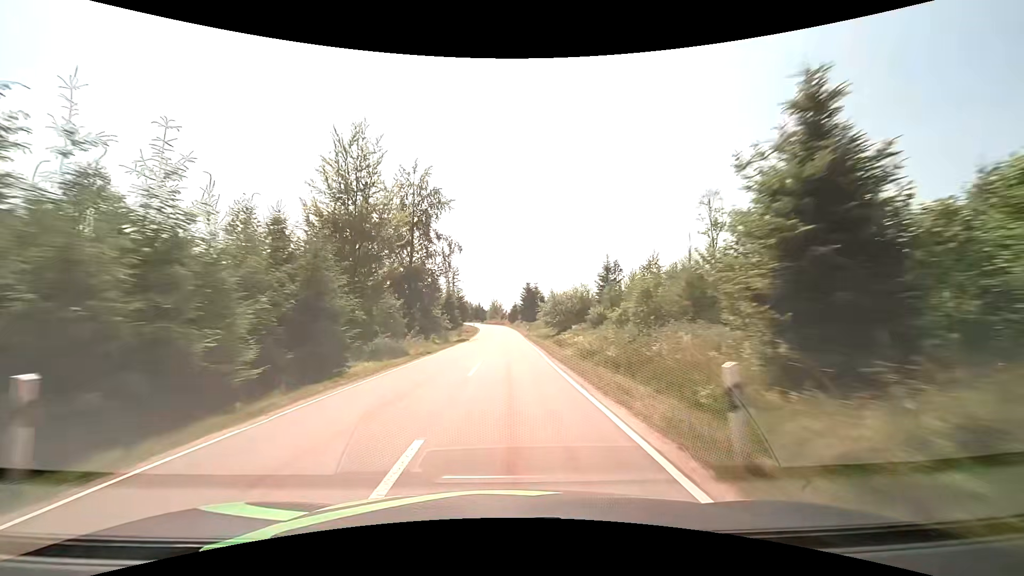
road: tertiary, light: Day
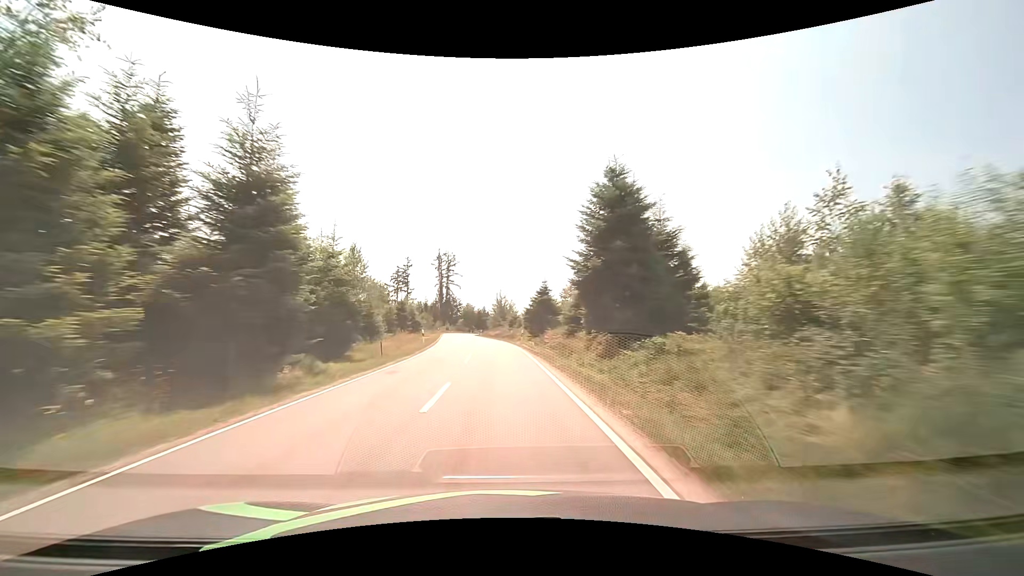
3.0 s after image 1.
(+0.1, +70.1) m; -1°
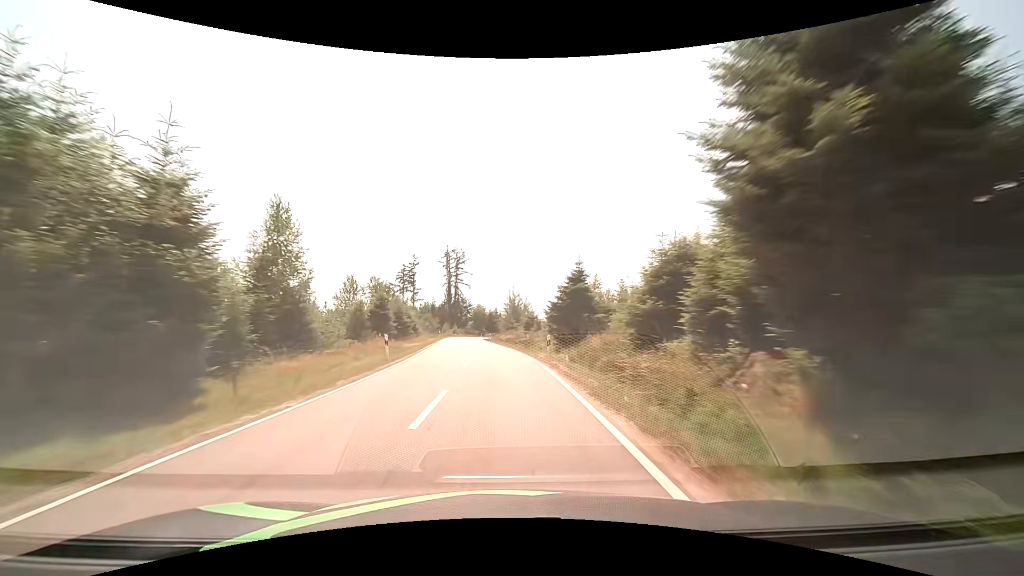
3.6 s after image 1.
(-0.2, +13.9) m; -2°
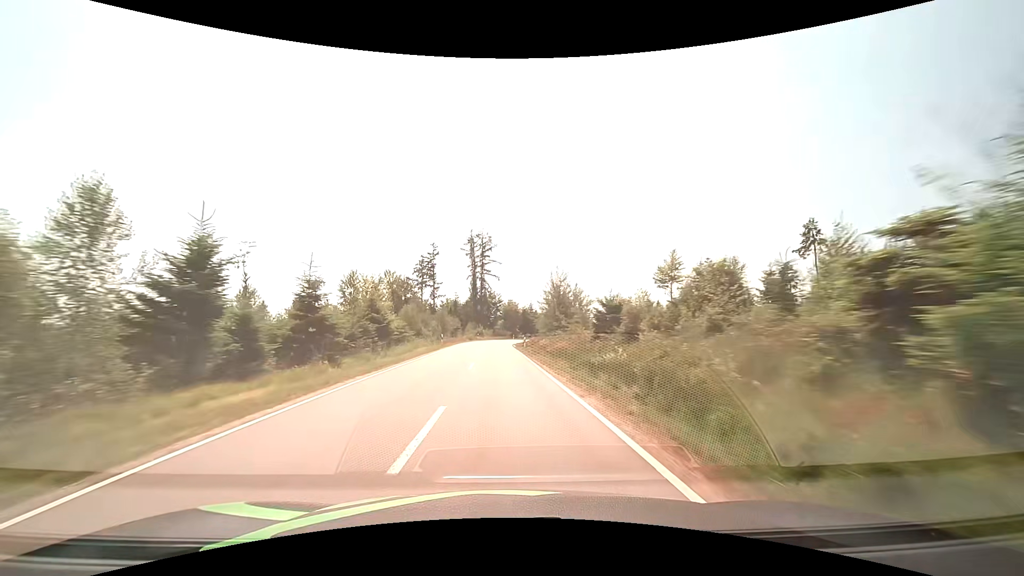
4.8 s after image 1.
(-0.8, +27.5) m; -4°
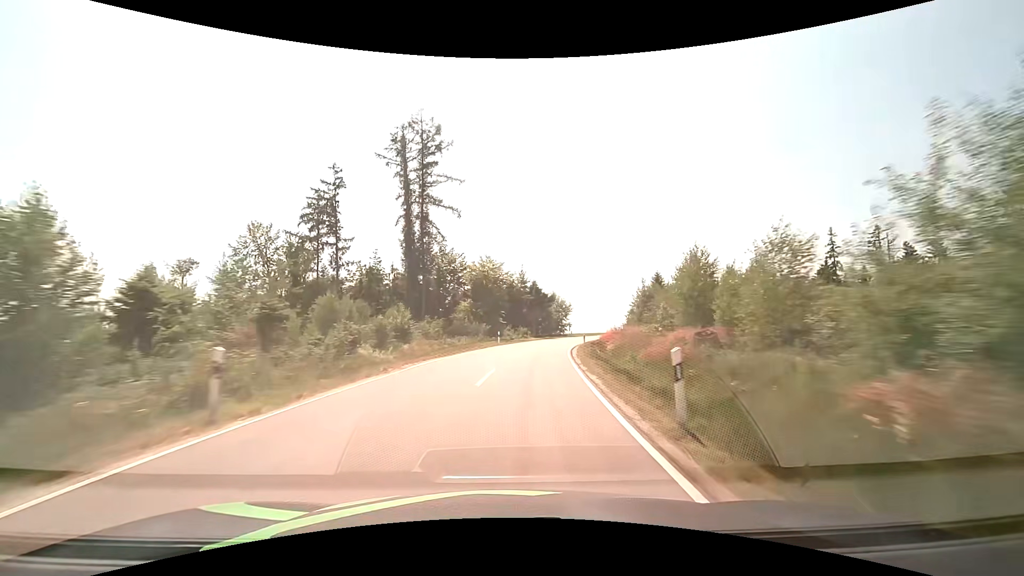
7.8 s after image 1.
(-1.1, +67.9) m; +3°
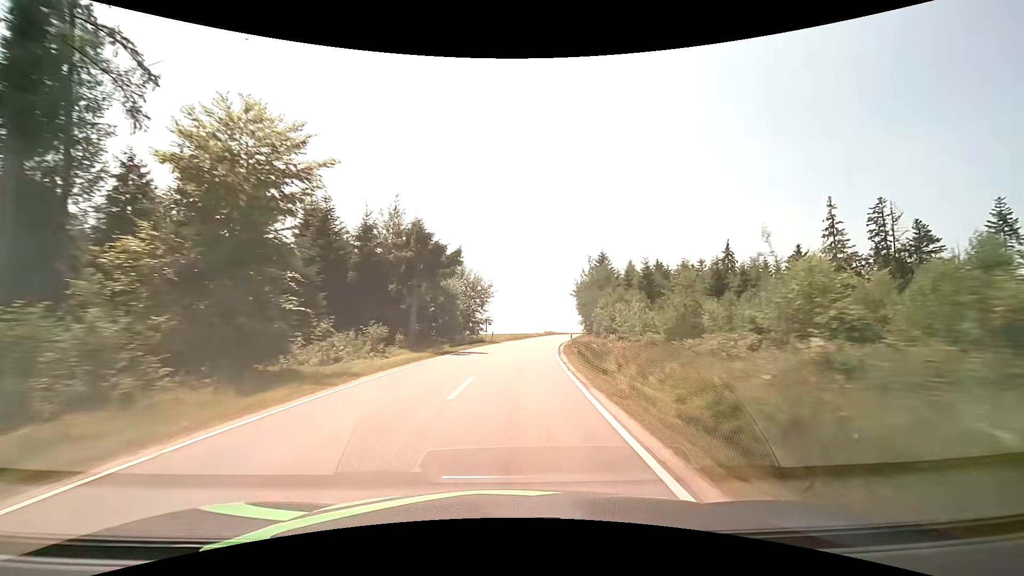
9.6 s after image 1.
(+3.6, +39.1) m; +11°
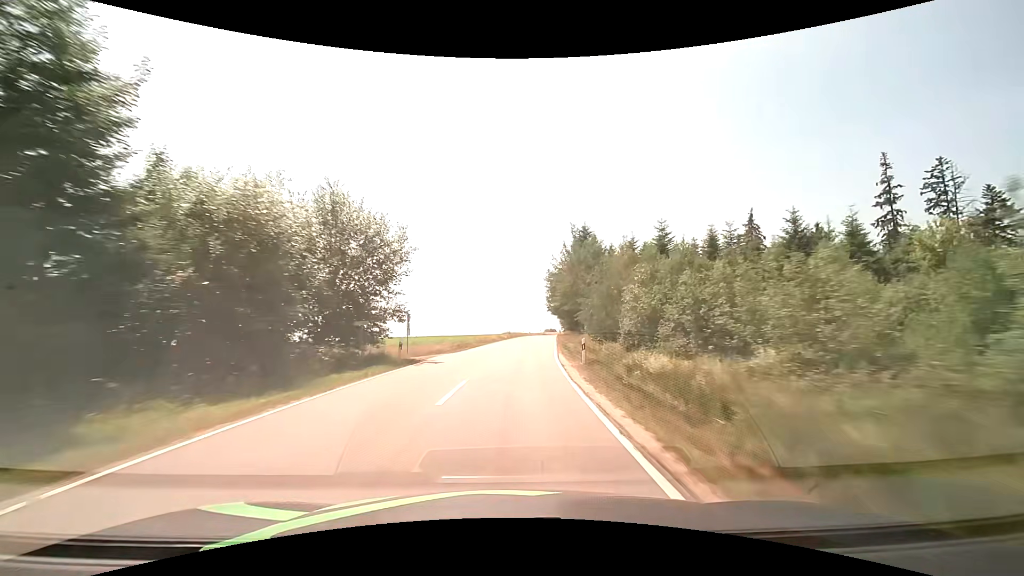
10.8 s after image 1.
(+1.0, +25.8) m; +5°
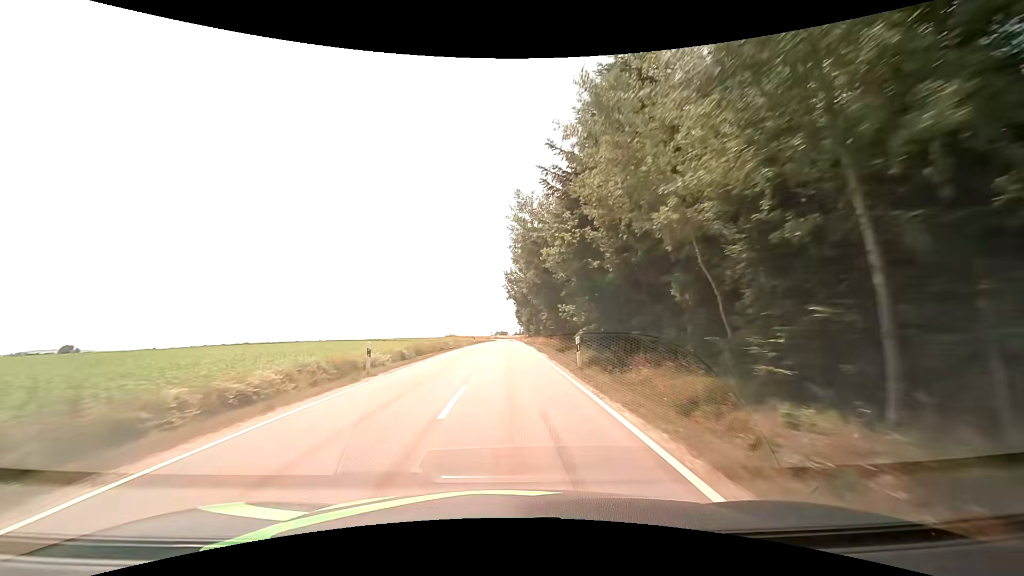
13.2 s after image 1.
(+3.0, +50.8) m; +6°
(0, +10) (0, +20) (0, +30) (0, +40) (0, +50) (0, +60) (0, +70) (0, +80) (+1, +90) (+1, +100) m
